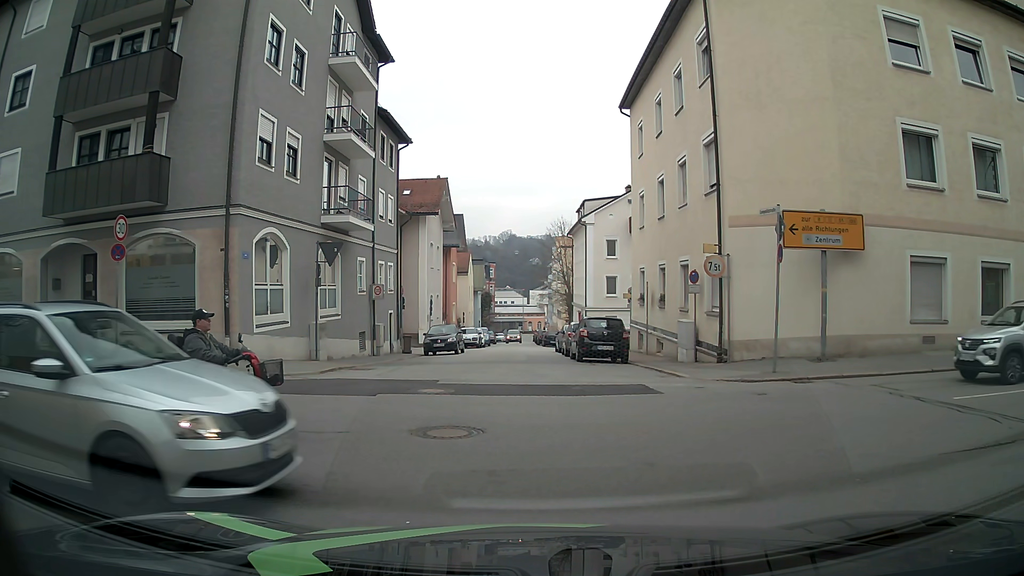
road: residential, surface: asphalt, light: Day
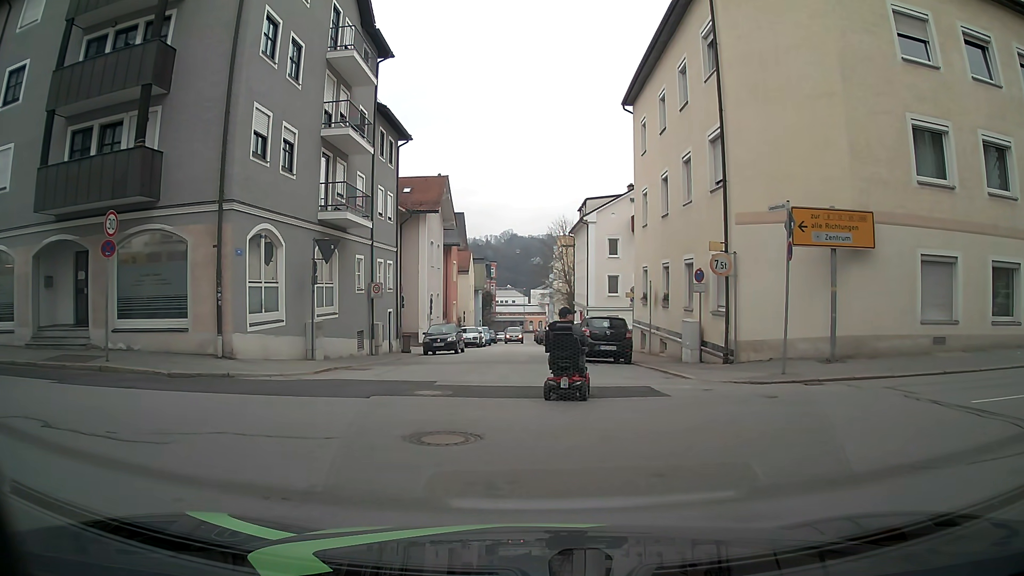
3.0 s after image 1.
(0.0, +0.4) m; 0°
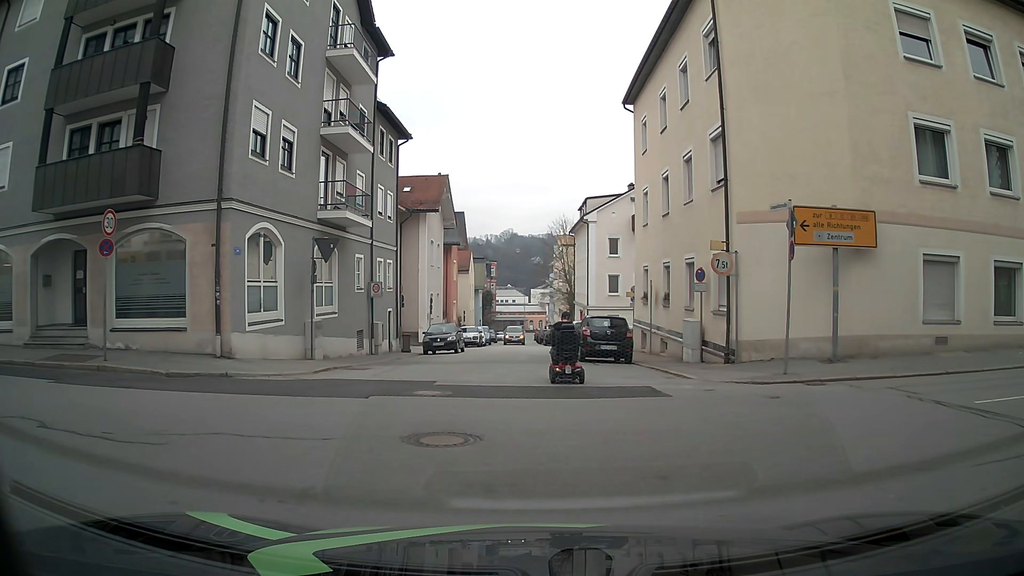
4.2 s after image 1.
(0.0, +0.1) m; 0°
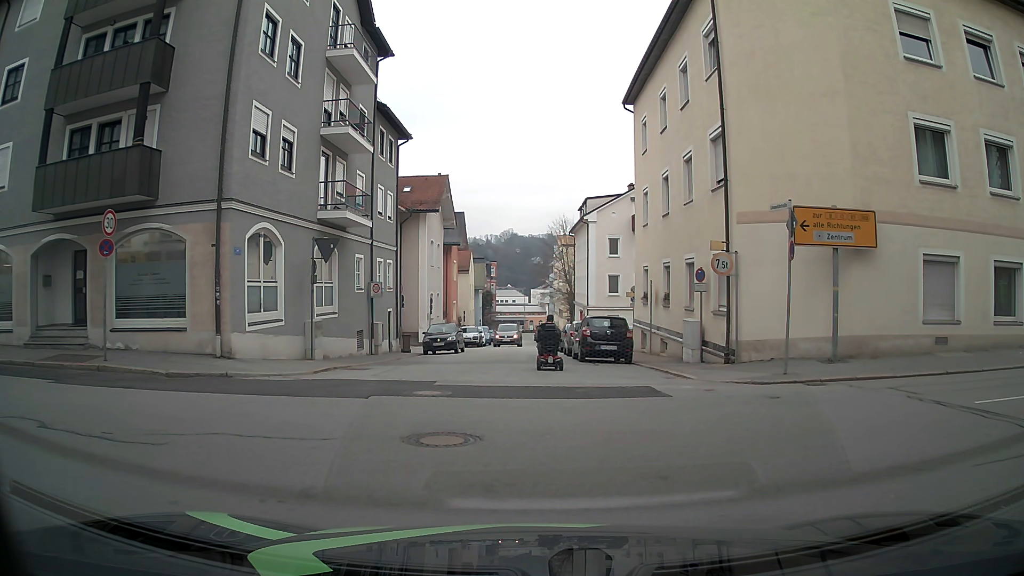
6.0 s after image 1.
(0.0, 0.0) m; 0°
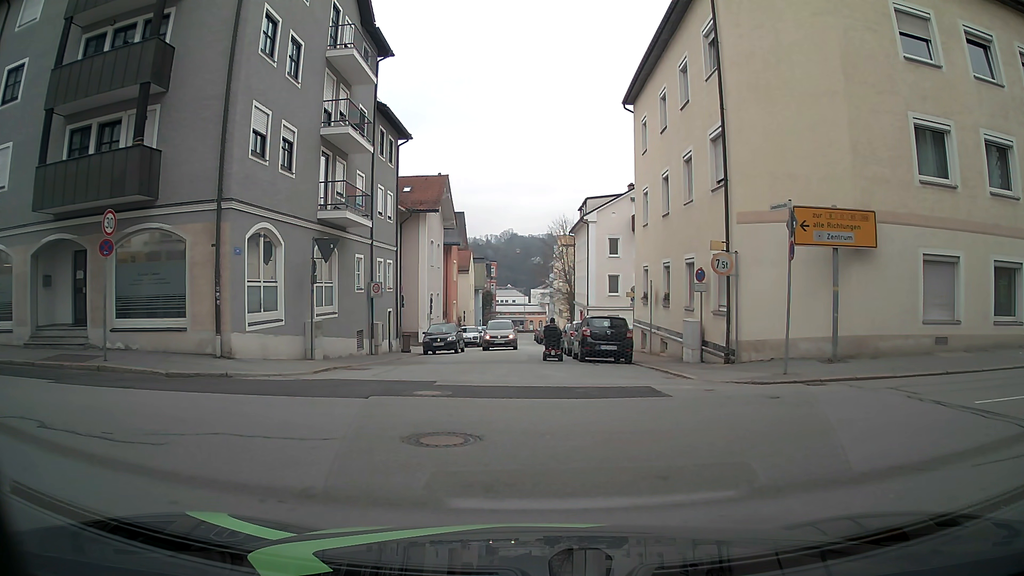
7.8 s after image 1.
(0.0, 0.0) m; 0°
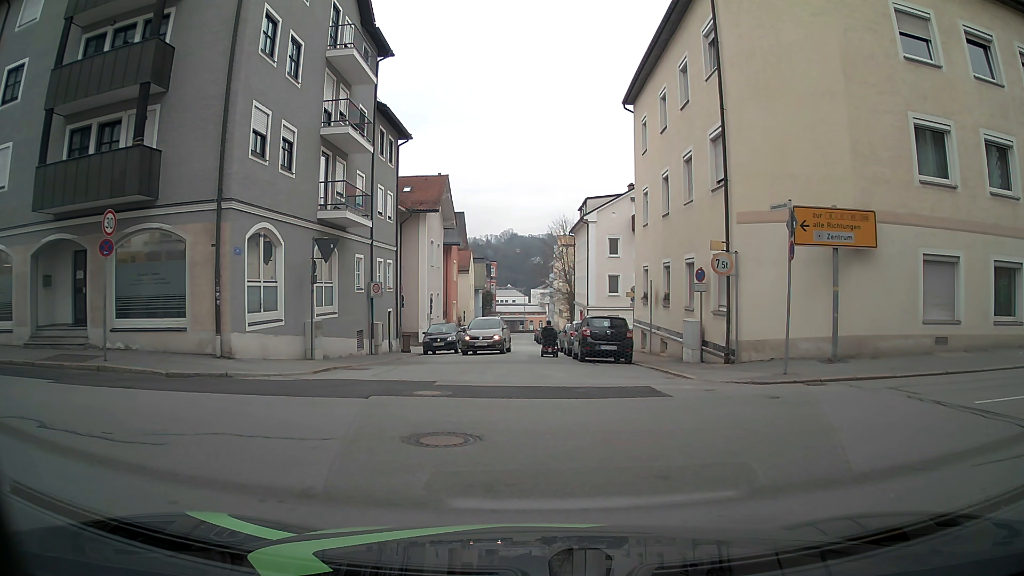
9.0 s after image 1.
(0.0, 0.0) m; 0°
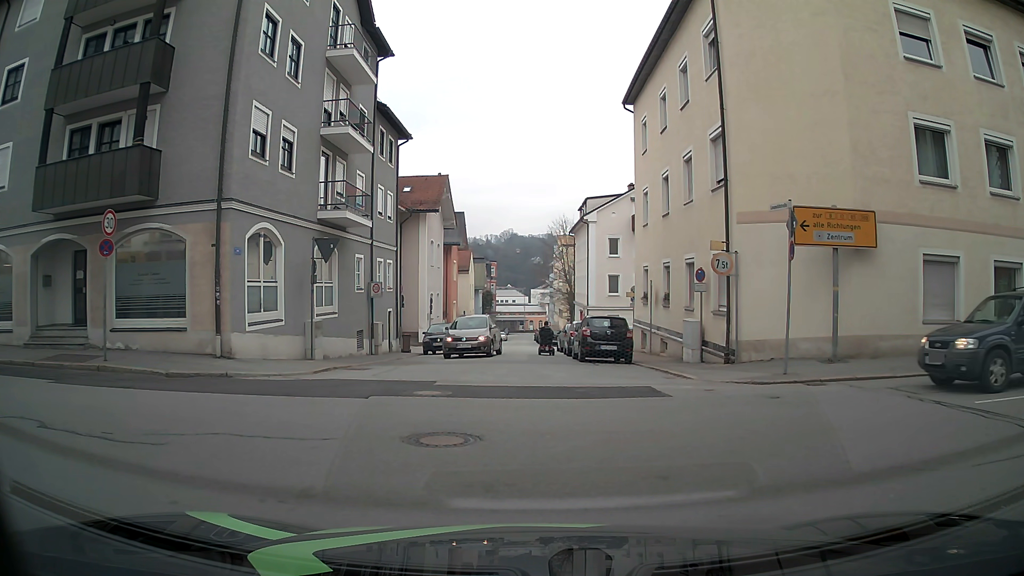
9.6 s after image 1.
(0.0, 0.0) m; 0°
